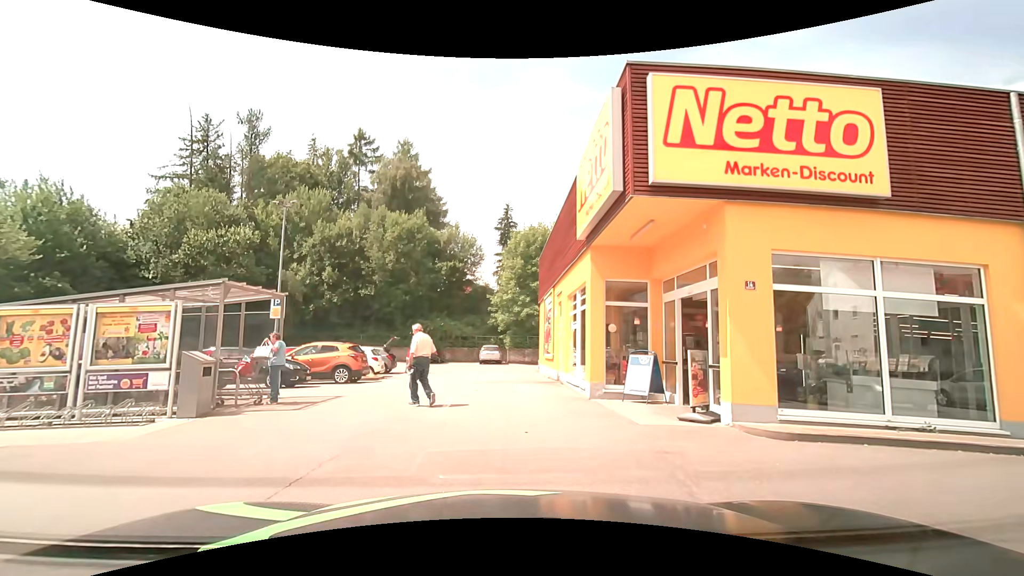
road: secondary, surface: asphalt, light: Day
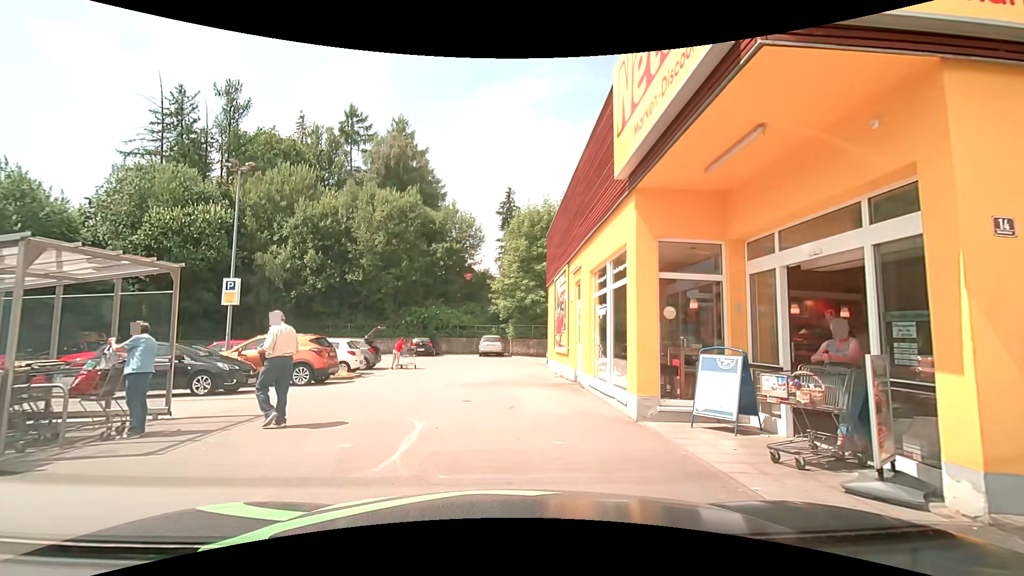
(+0.1, +4.2) m; 0°
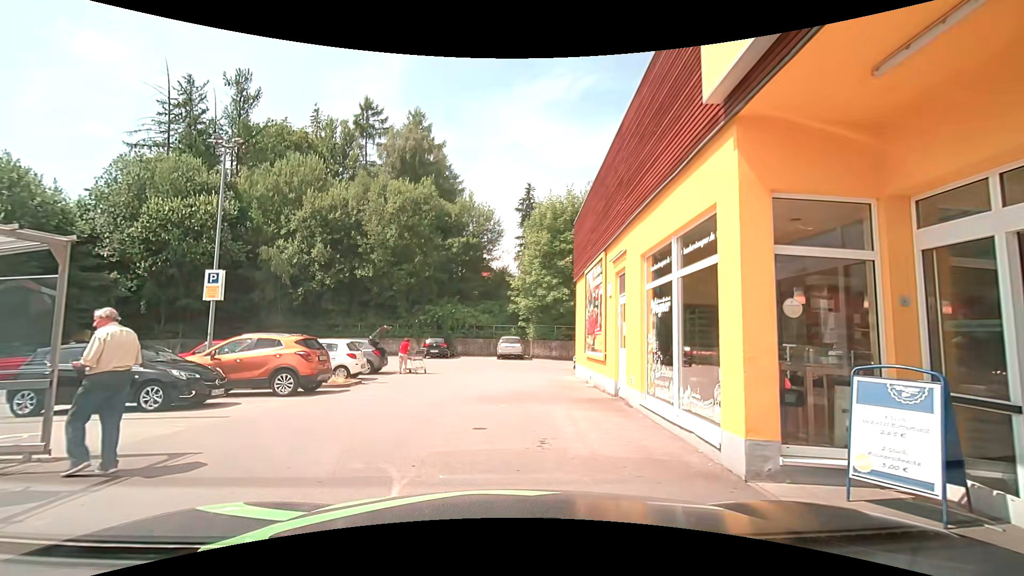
(0.0, +2.8) m; -1°
